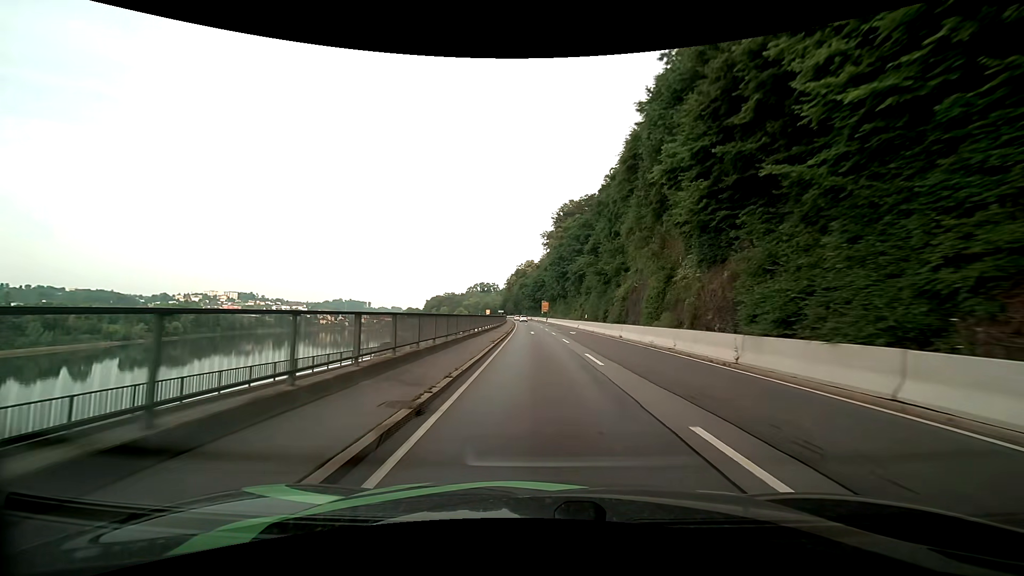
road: primary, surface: asphalt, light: Day
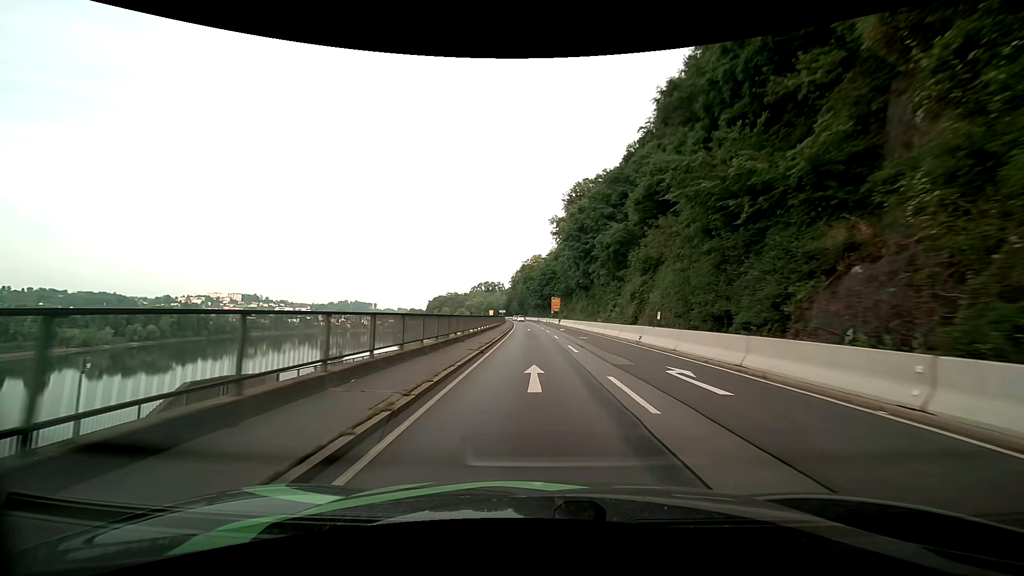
(-0.3, +31.0) m; -1°
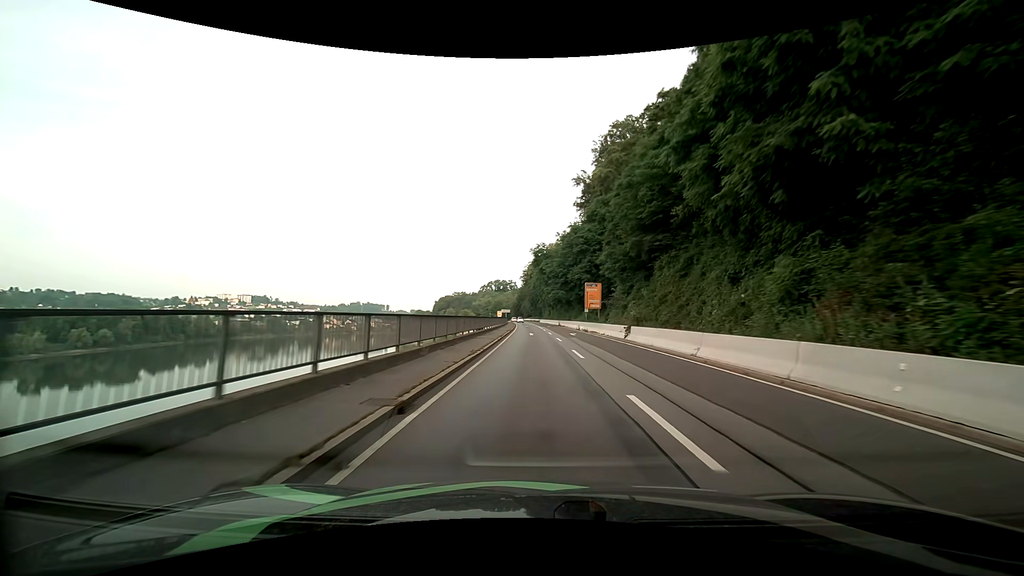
(-0.7, +50.6) m; -2°
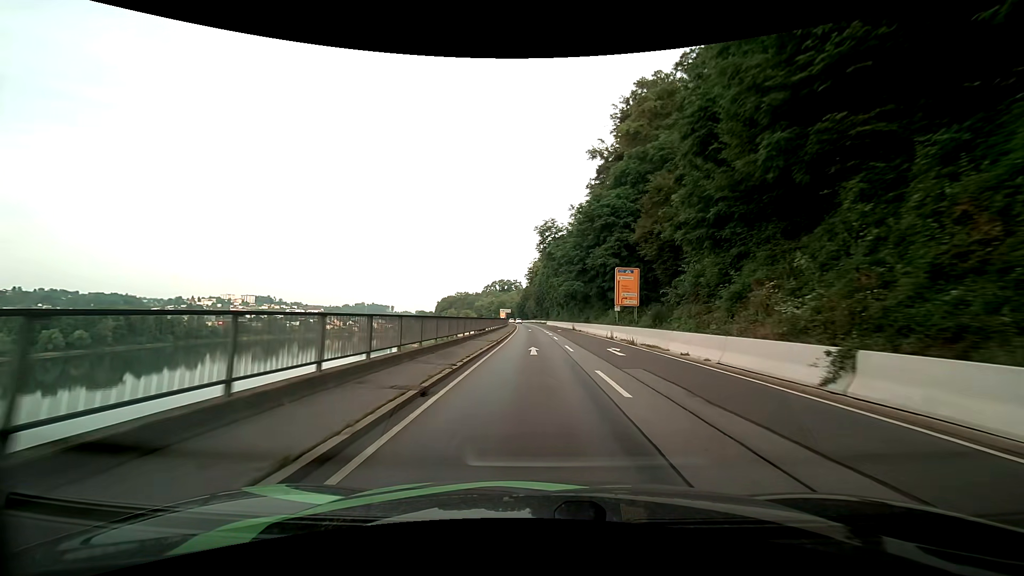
(0.0, +20.0) m; 0°
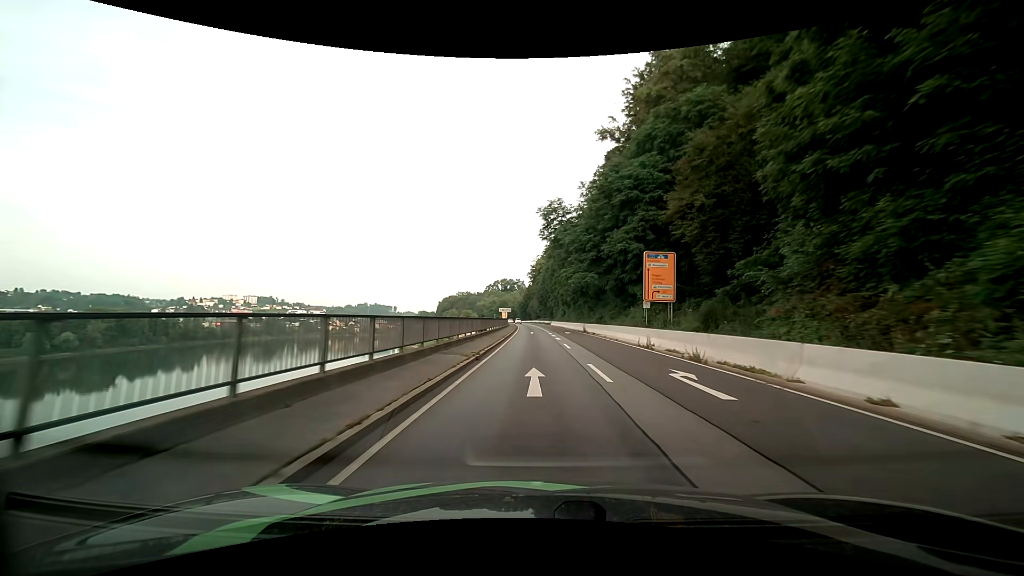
(0.0, +10.0) m; 0°
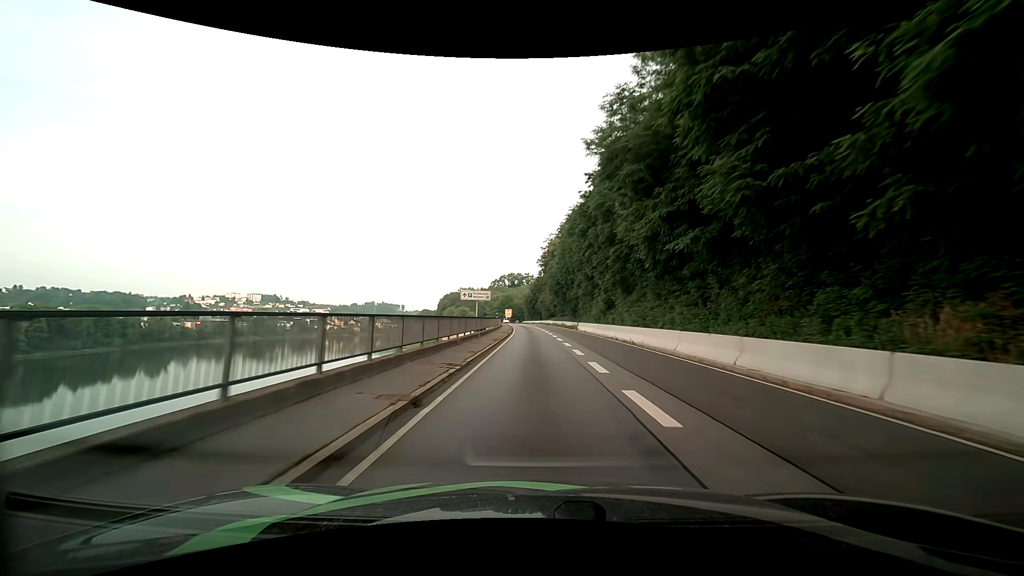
(-0.8, +50.8) m; -1°
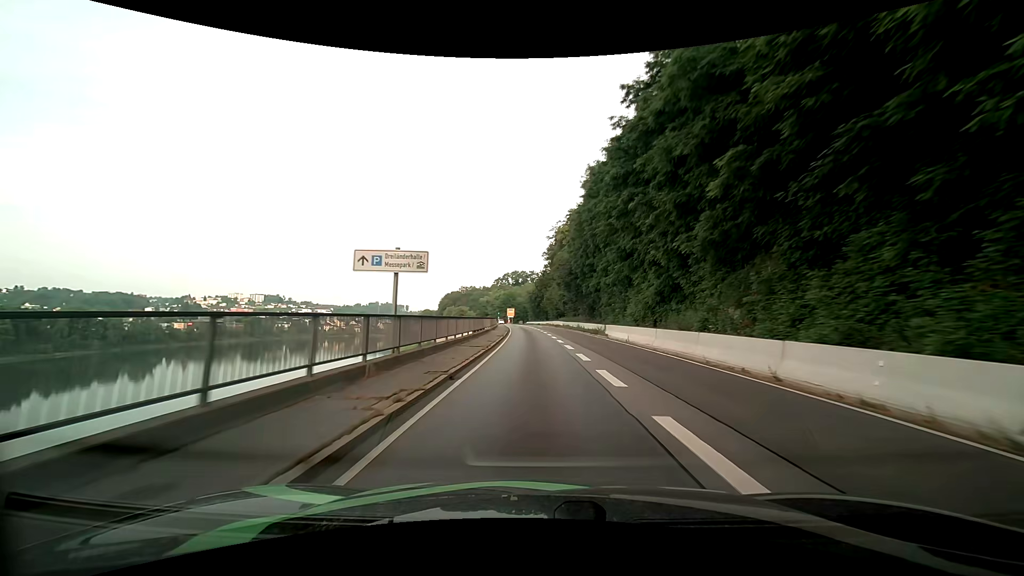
(-0.2, +20.5) m; -1°
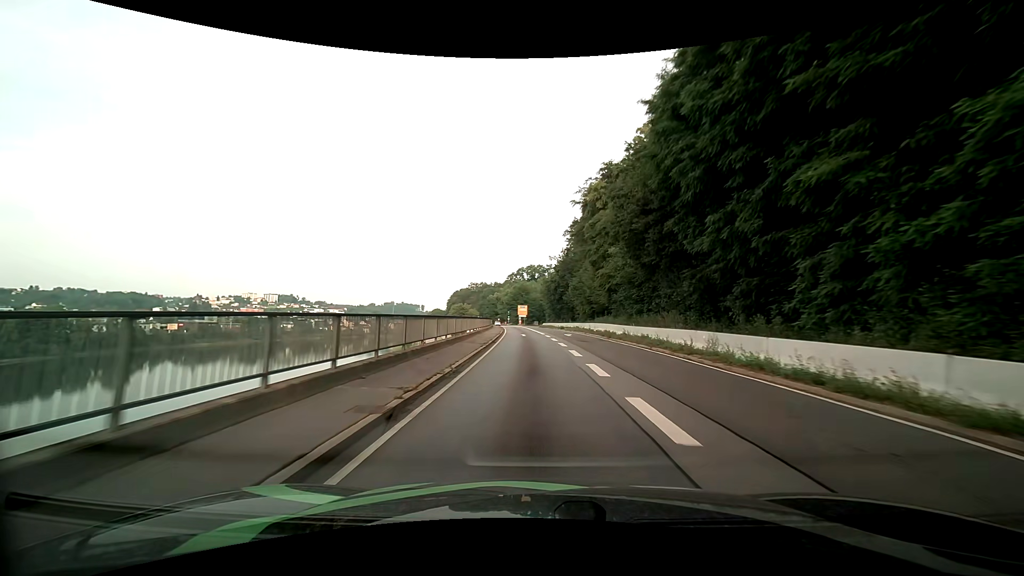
(-0.4, +40.5) m; -2°
(0, +10) (0, +20) (0, +30) (-1, +40) (-1, +50) (-2, +60) (-2, +70) (-3, +80) (-4, +90) (-5, +100) m
